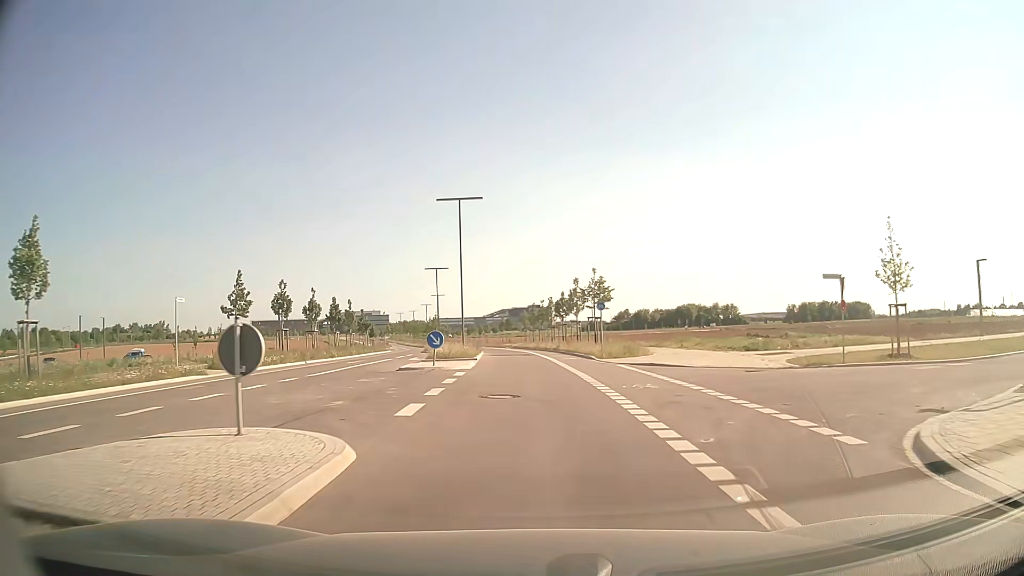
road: tertiary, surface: asphalt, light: Day
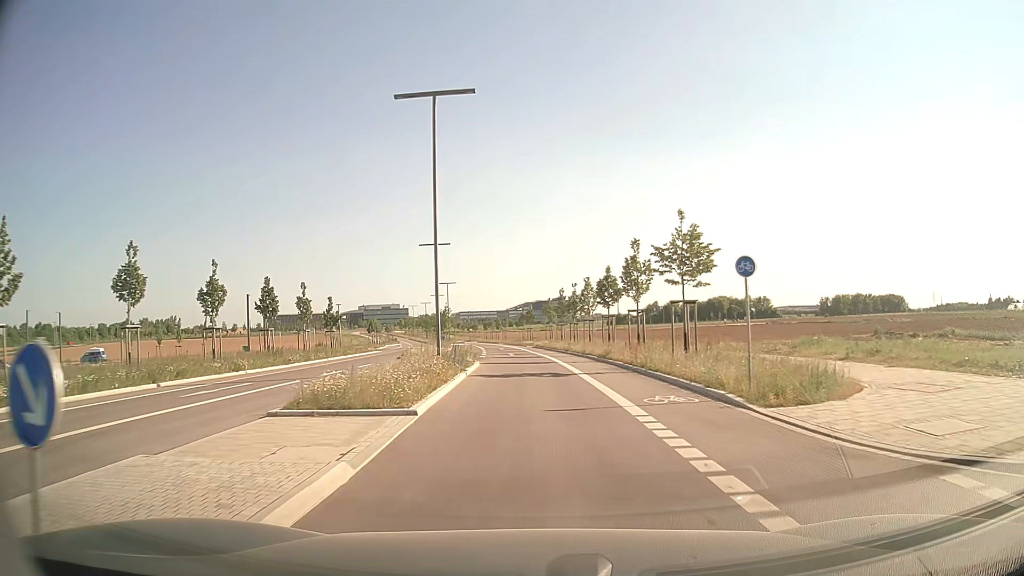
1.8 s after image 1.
(-0.2, +20.0) m; -2°
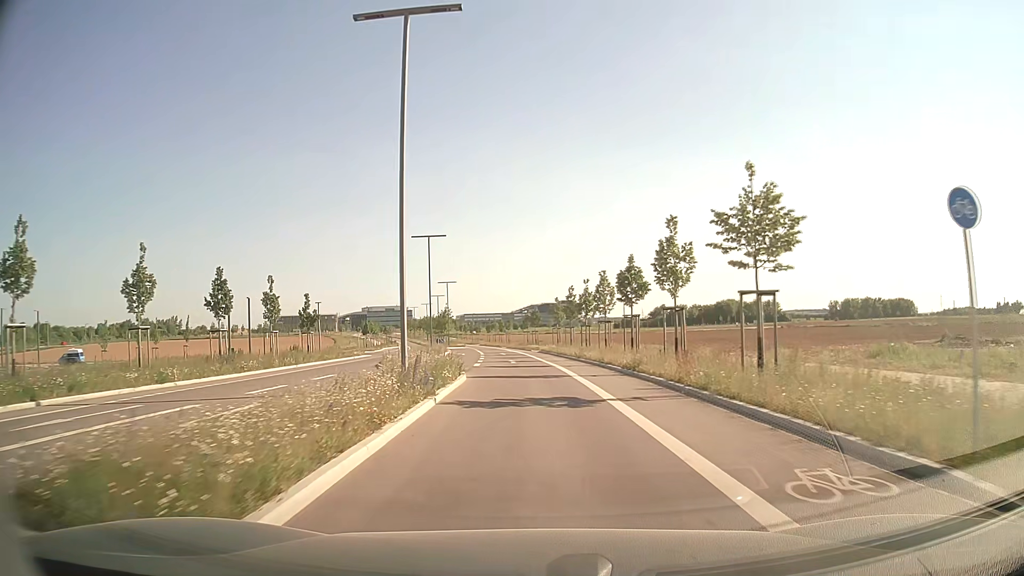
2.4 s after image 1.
(0.0, +7.2) m; 0°
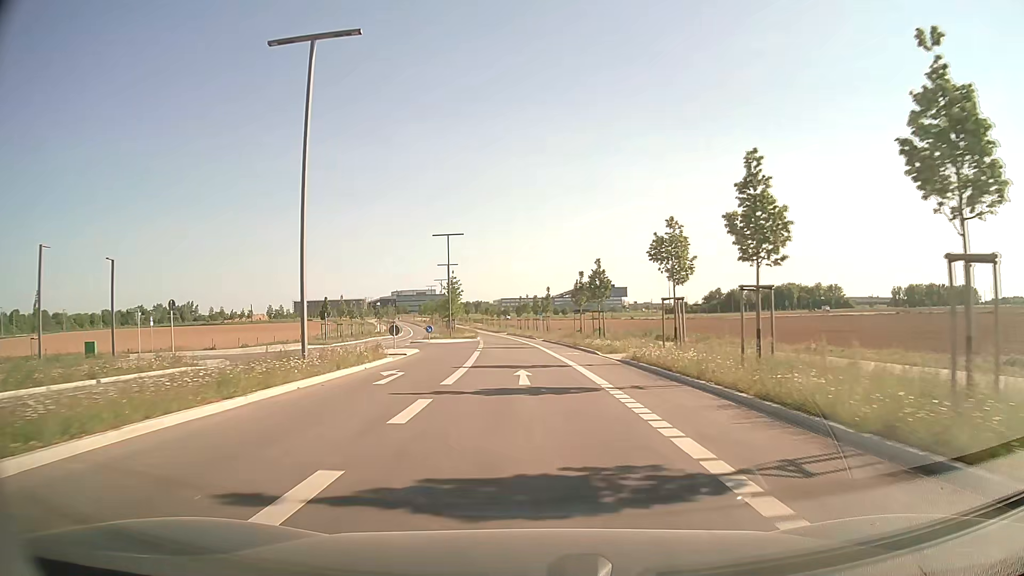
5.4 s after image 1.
(-1.4, +39.8) m; -3°
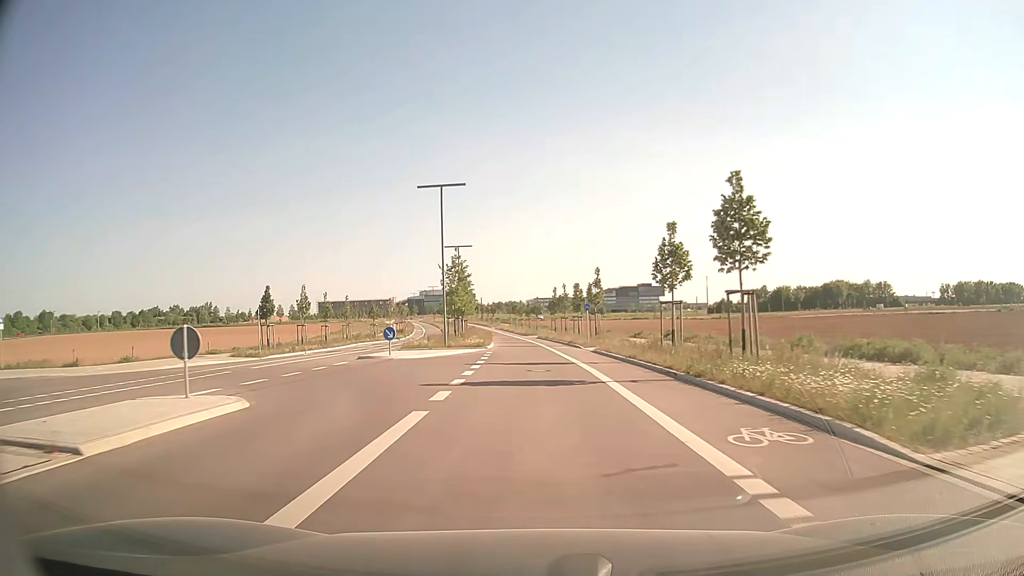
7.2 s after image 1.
(-0.5, +23.6) m; -3°
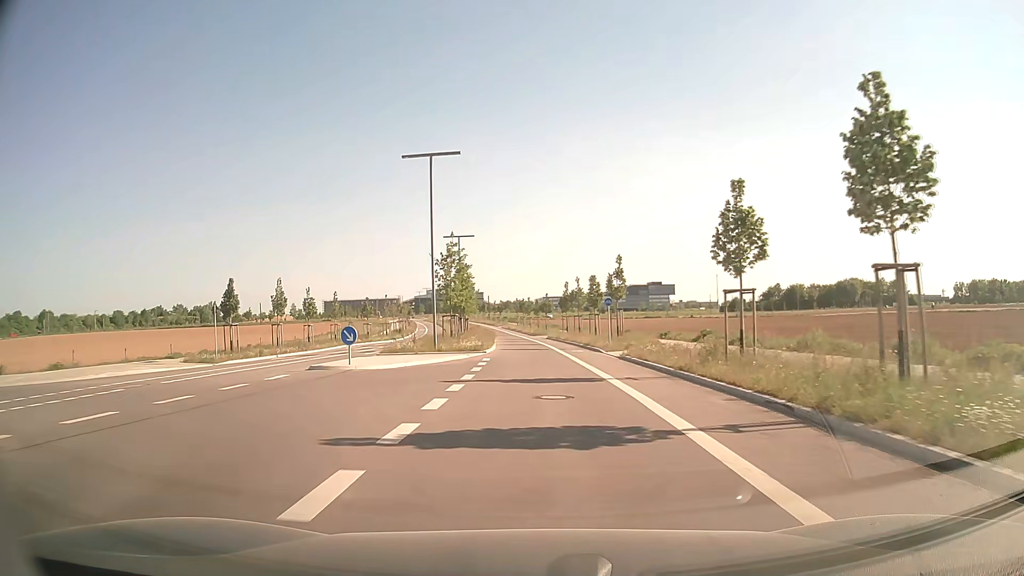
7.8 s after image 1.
(0.0, +7.6) m; -1°
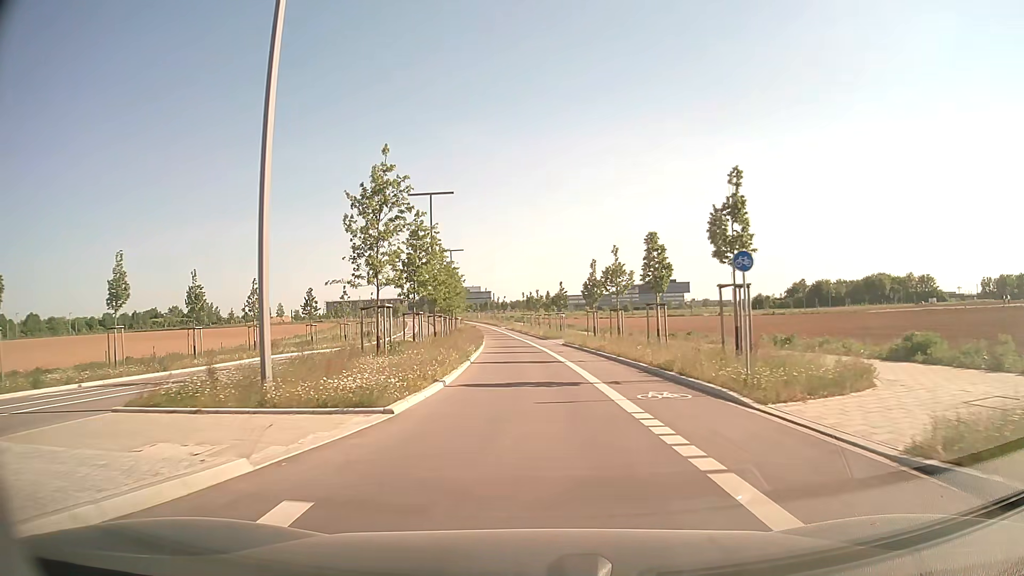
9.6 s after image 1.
(0.0, +22.0) m; -1°
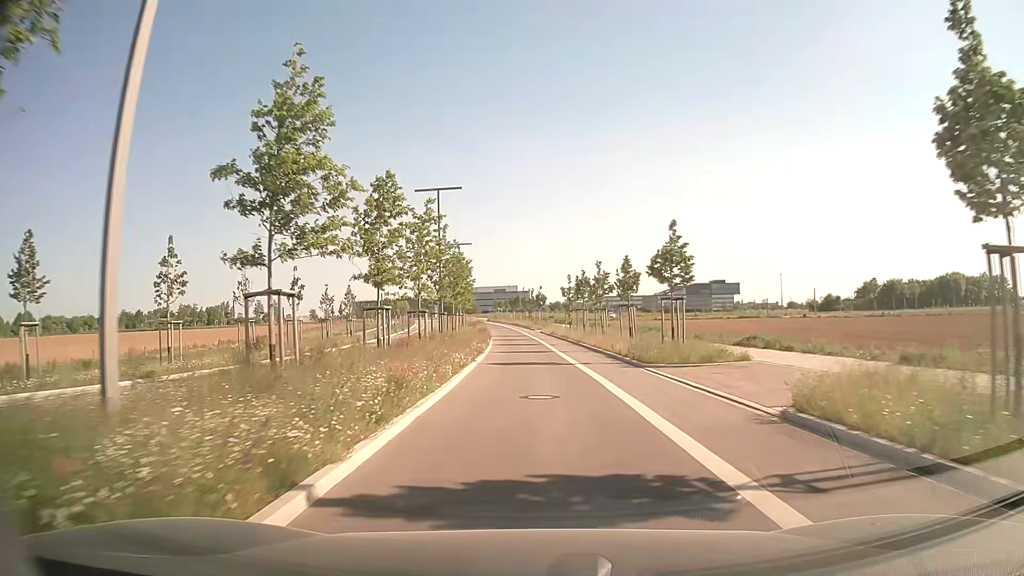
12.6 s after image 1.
(-1.1, +37.0) m; -3°
(0, +10) (0, +20) (0, +30) (-1, +40) (-1, +50) (-2, +60) (-3, +70) (-4, +80) (-5, +90) (-6, +100) m
